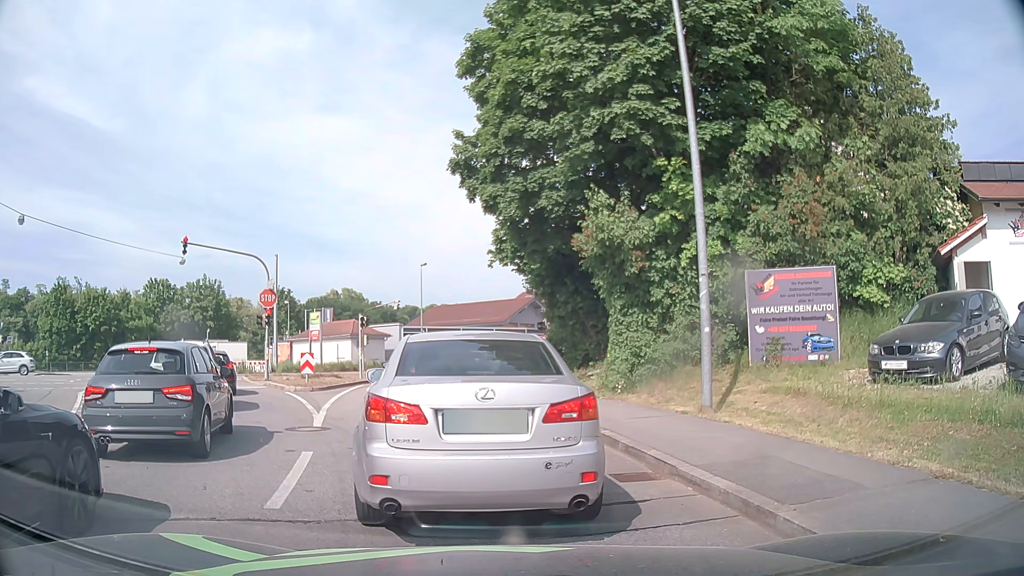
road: tertiary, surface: asphalt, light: Day
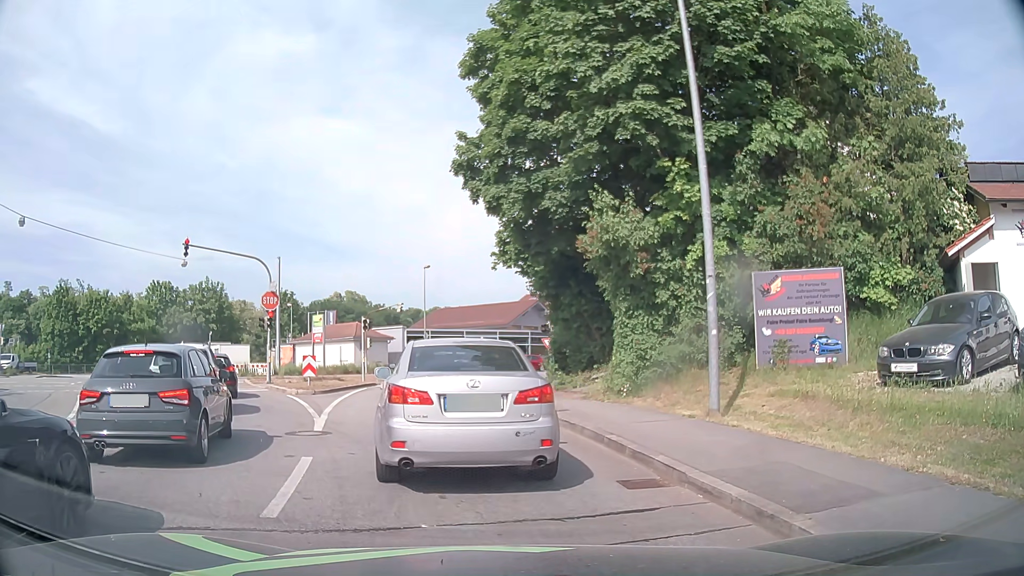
(0.0, +0.2) m; 0°
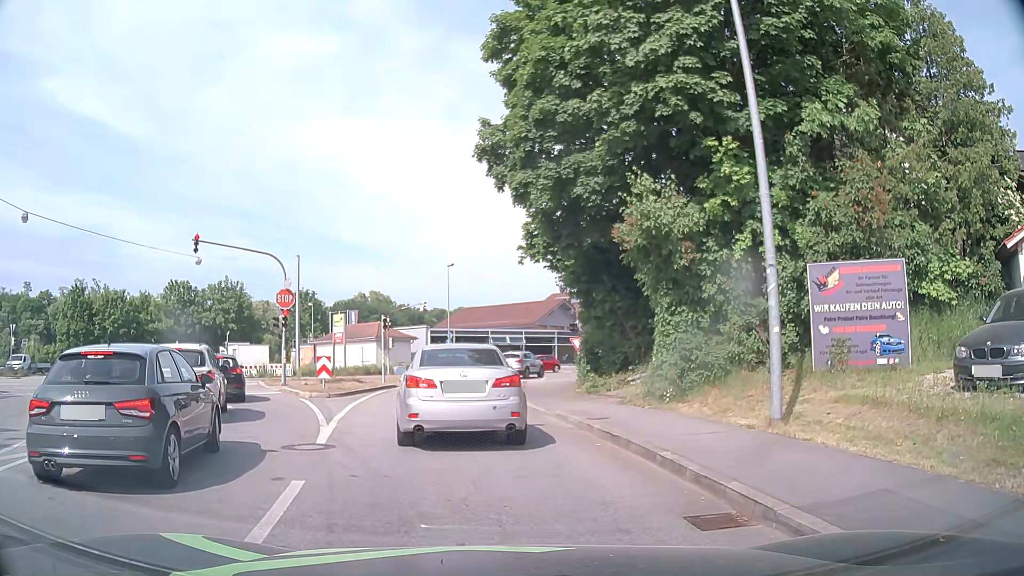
(0.0, +1.7) m; -3°
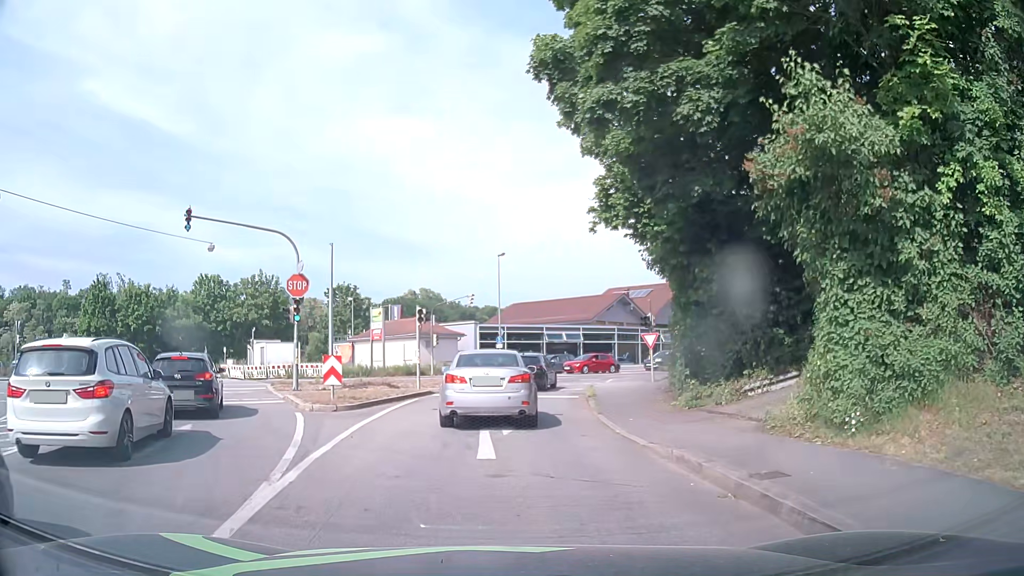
(-0.3, +5.9) m; -5°
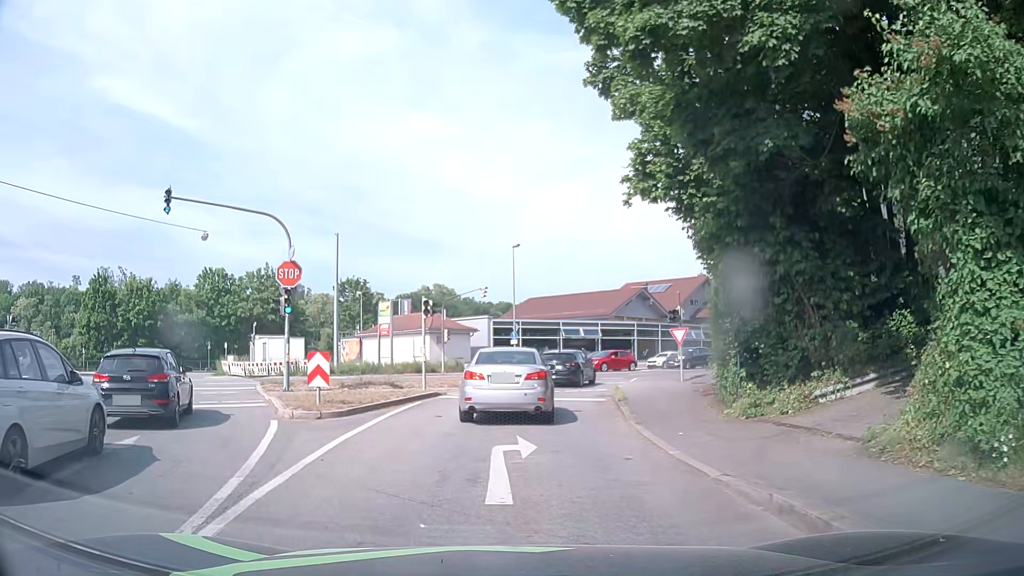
(0.0, +2.8) m; -1°
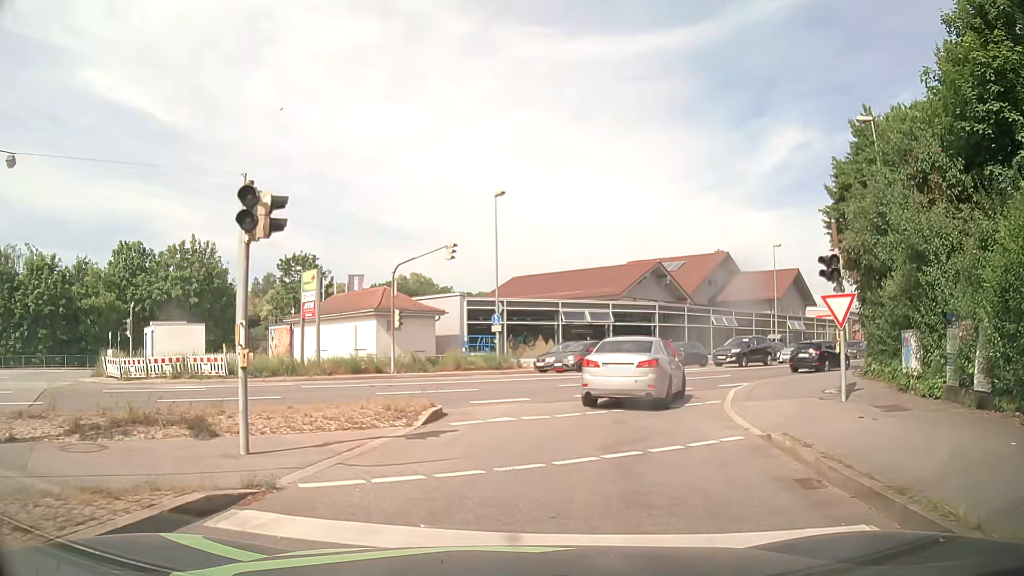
(-0.1, +15.4) m; 0°
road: tertiary_link
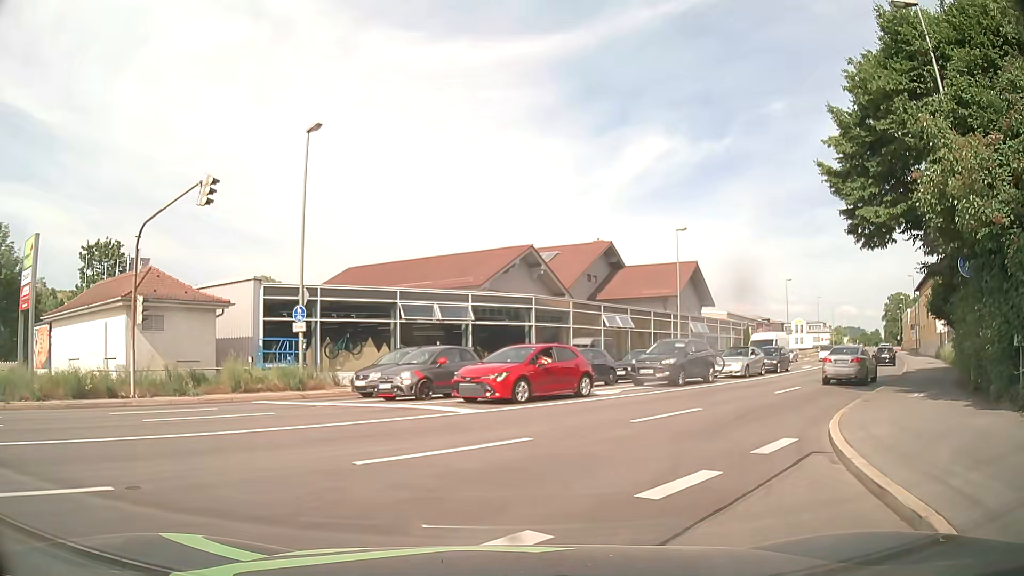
(+1.6, +12.7) m; +14°
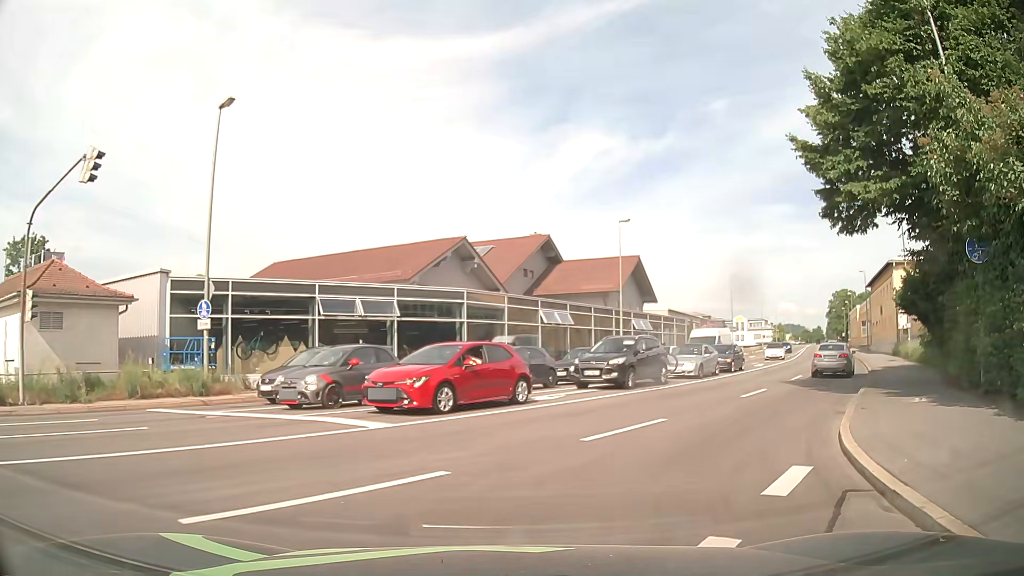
(+0.1, +2.8) m; +7°
